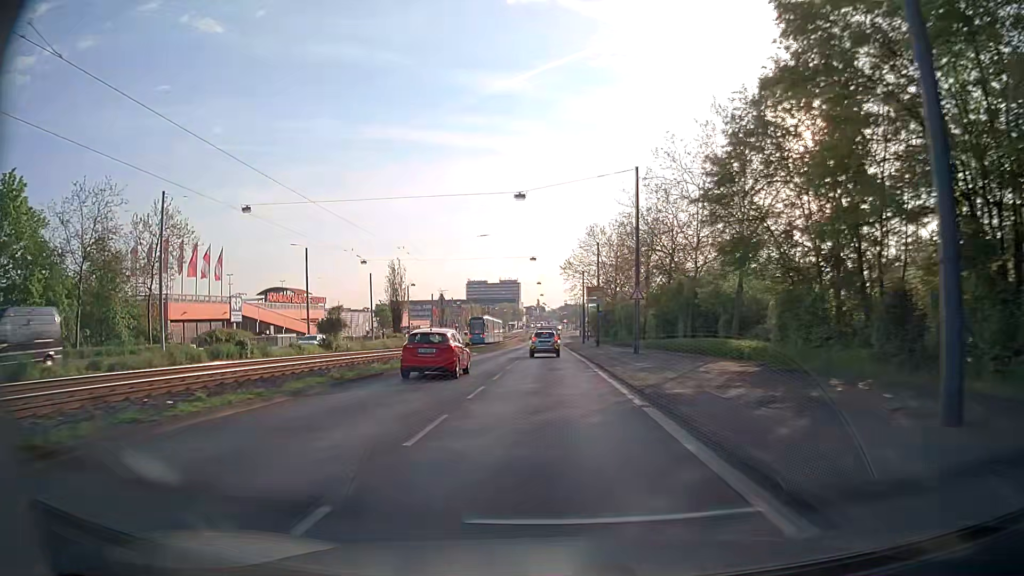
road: primary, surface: asphalt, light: Day
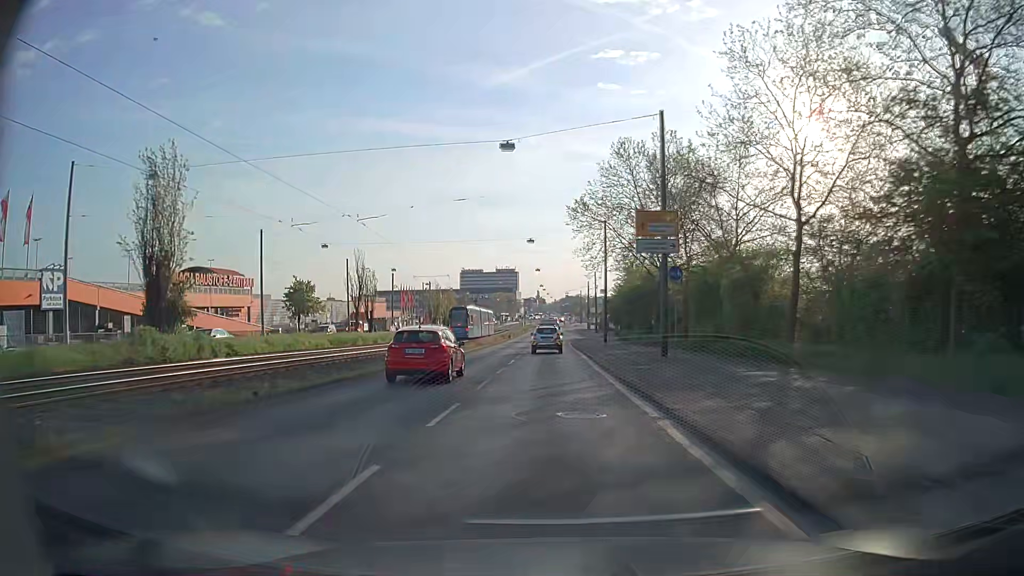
(-0.2, +40.2) m; 0°
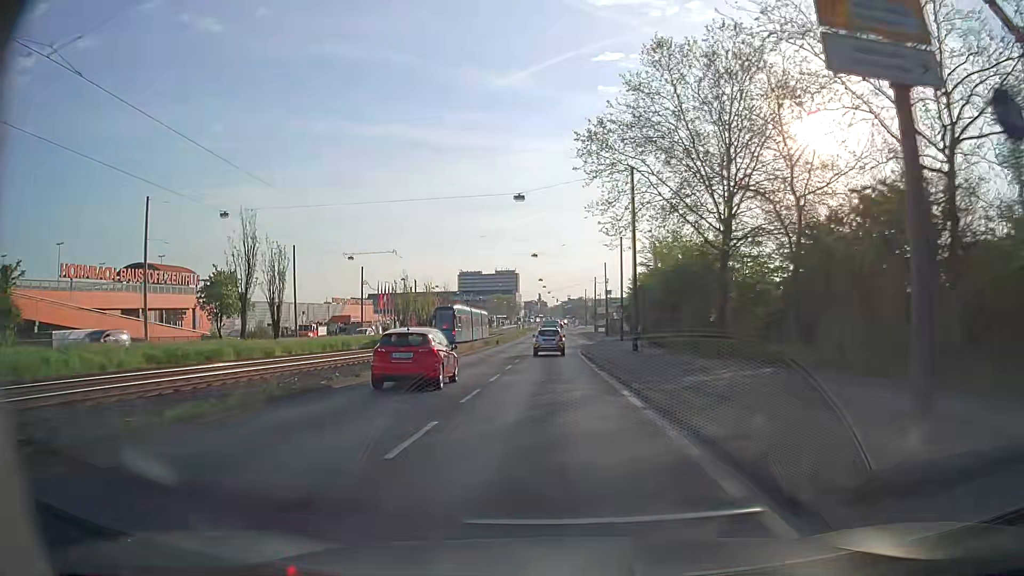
(0.0, +20.3) m; 0°
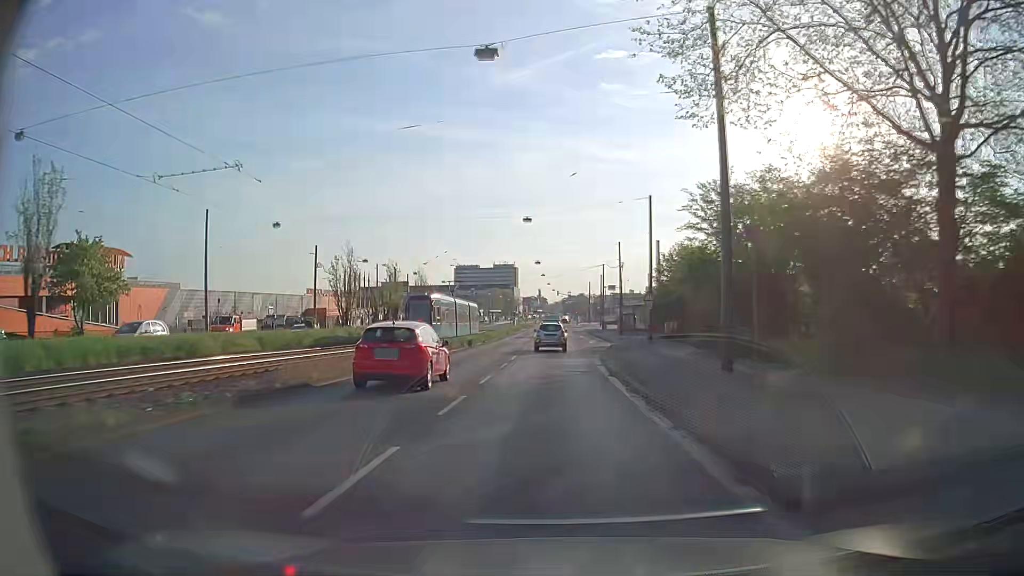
(-0.1, +20.3) m; 0°
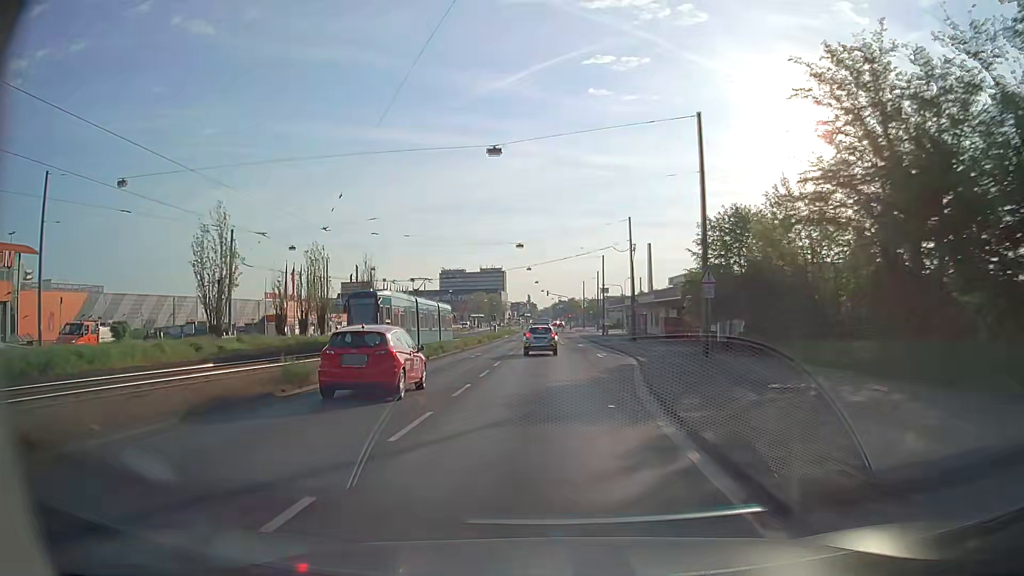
(+0.1, +20.1) m; 0°
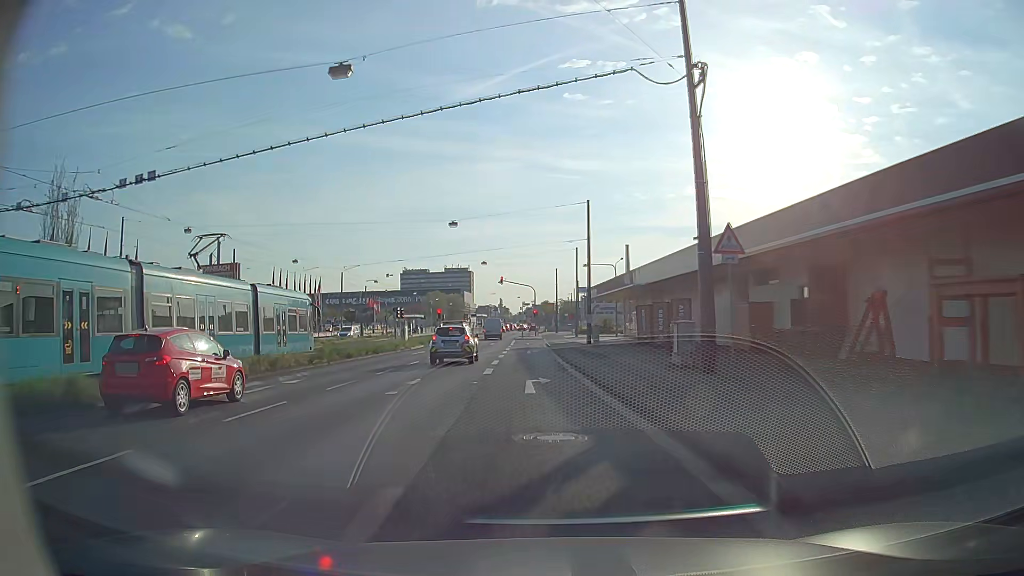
(+2.2, +40.1) m; +3°
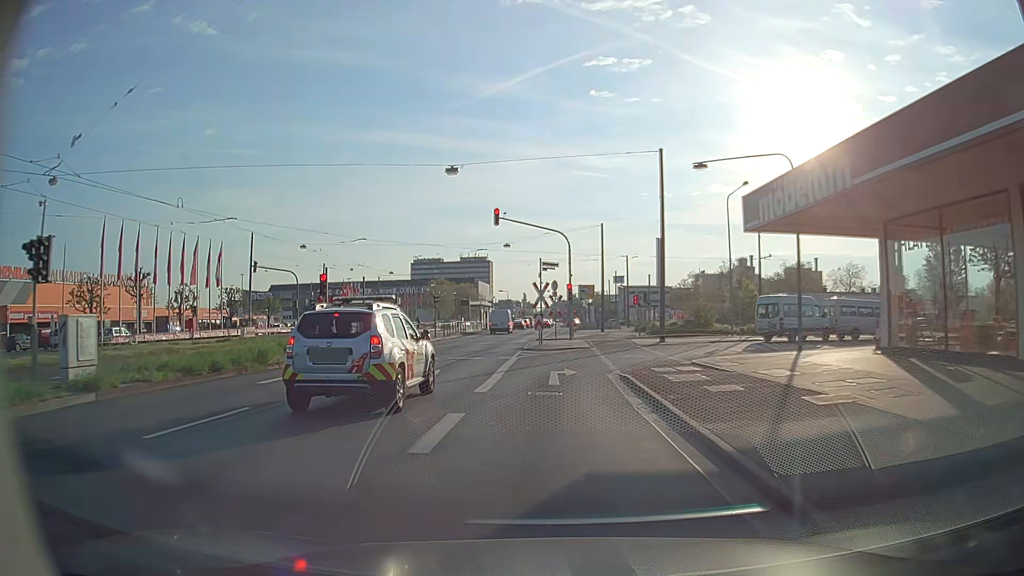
(-2.0, +44.1) m; -3°
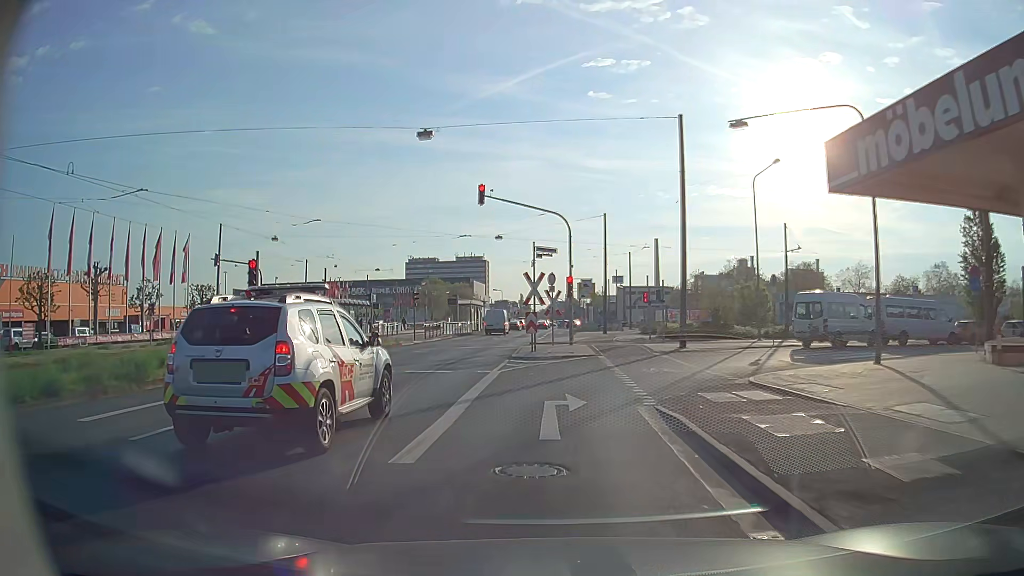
(0.0, +6.5) m; +1°
